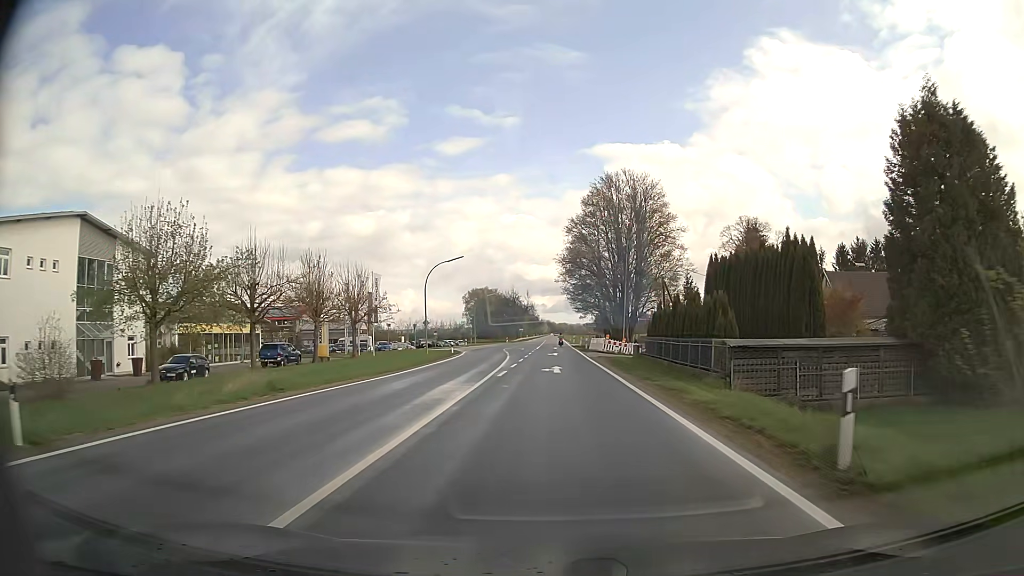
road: secondary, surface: asphalt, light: Day
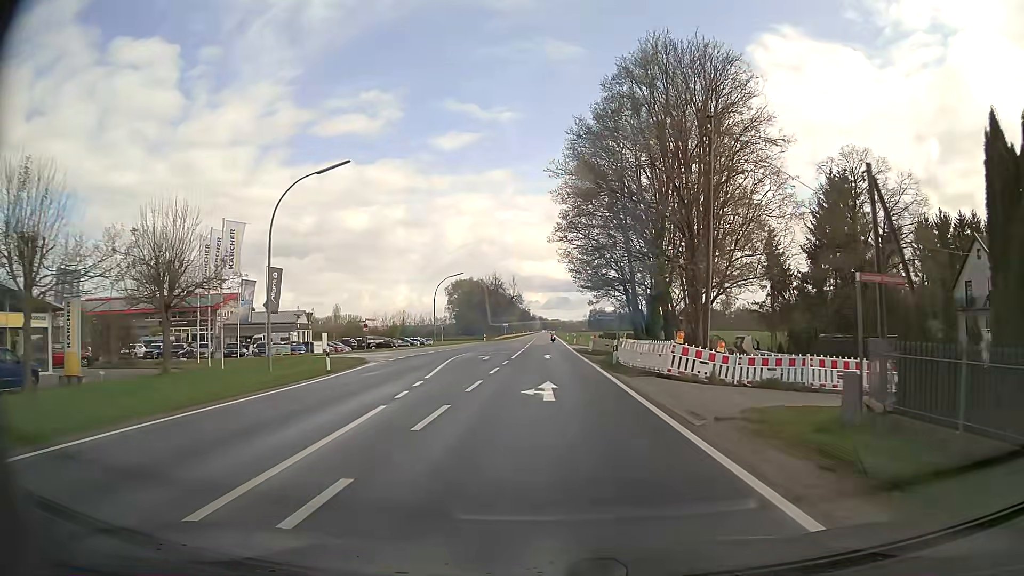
(+0.3, +30.6) m; +1°
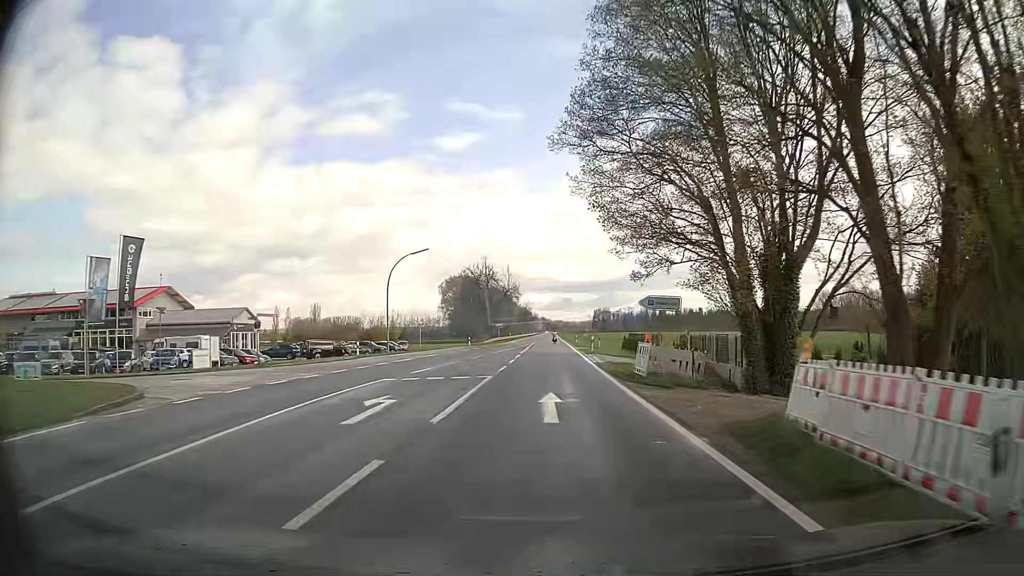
(0.0, +23.0) m; 0°
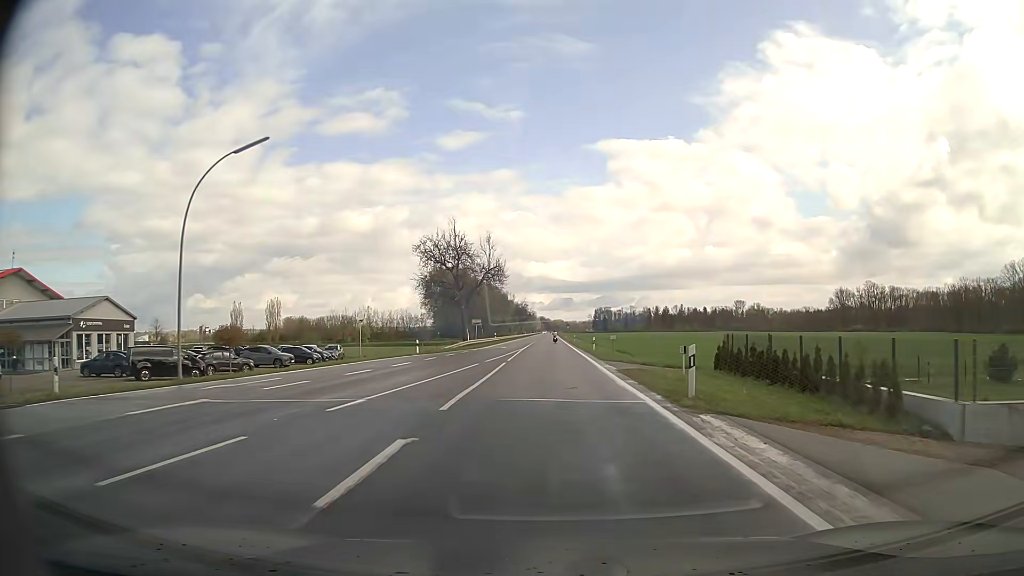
(-0.1, +30.7) m; 0°
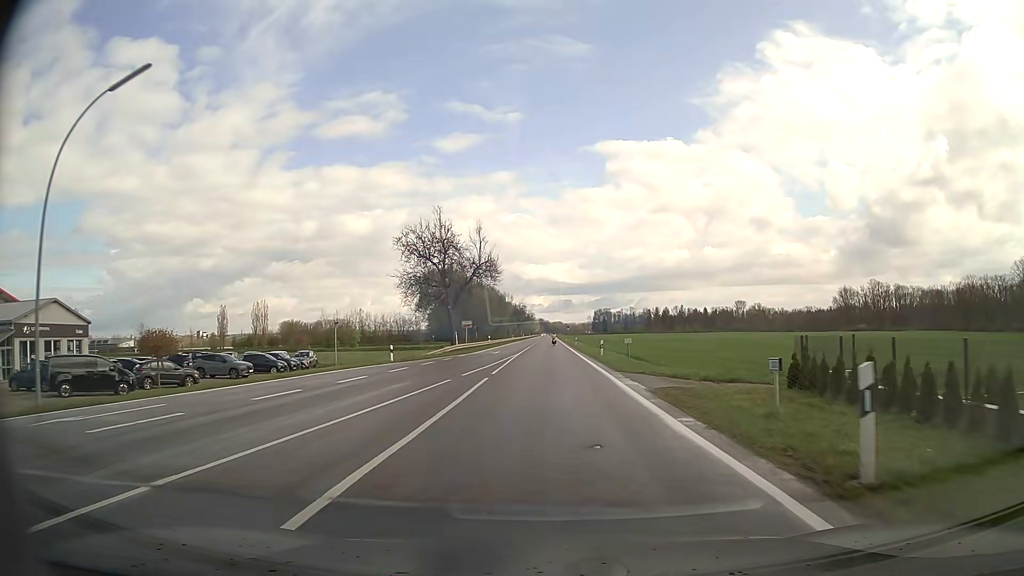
(0.0, +7.6) m; 0°
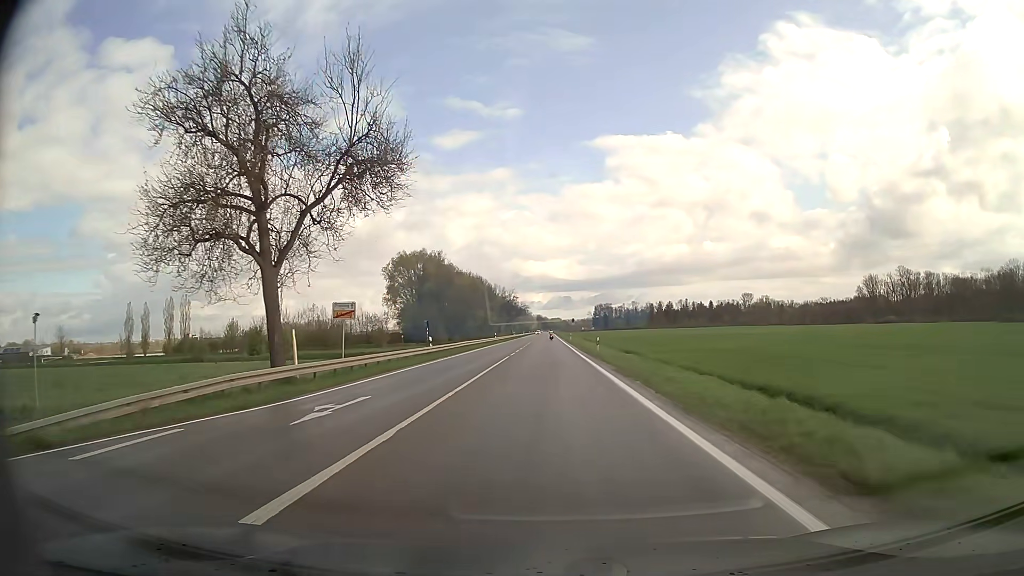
(0.0, +38.1) m; 0°
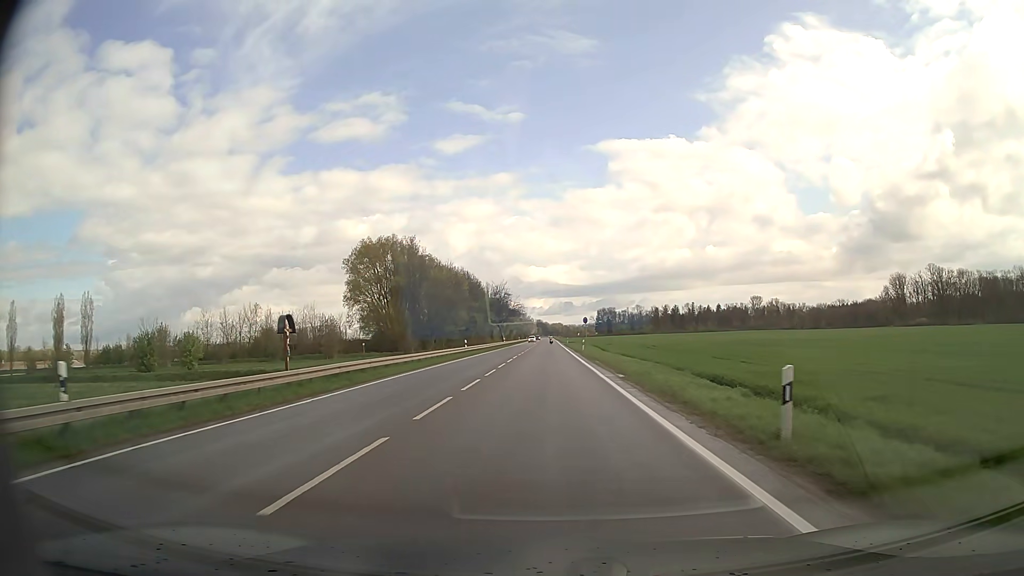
(0.0, +33.2) m; 0°
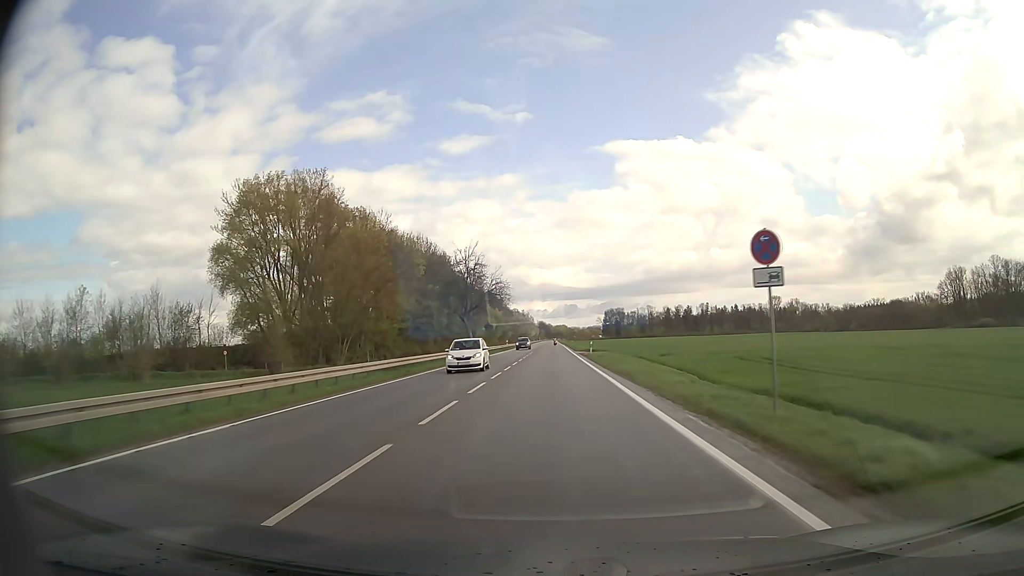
(-0.1, +55.7) m; 0°
(0, +10) (0, +20) (0, +30) (0, +40) (0, +50) (0, +60) (0, +70) (0, +80) (0, +90) (0, +100) m
